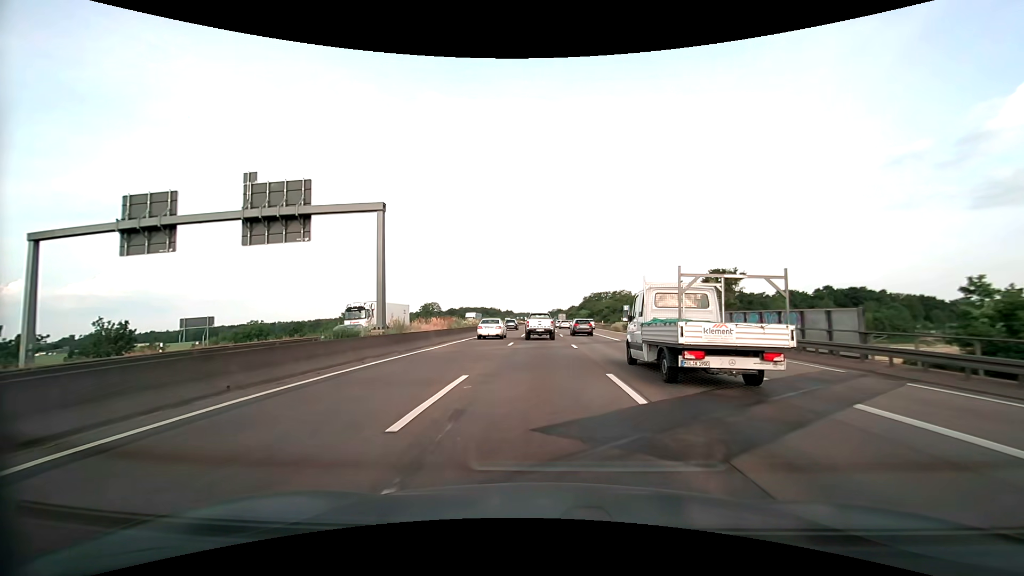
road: motorway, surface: asphalt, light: Day
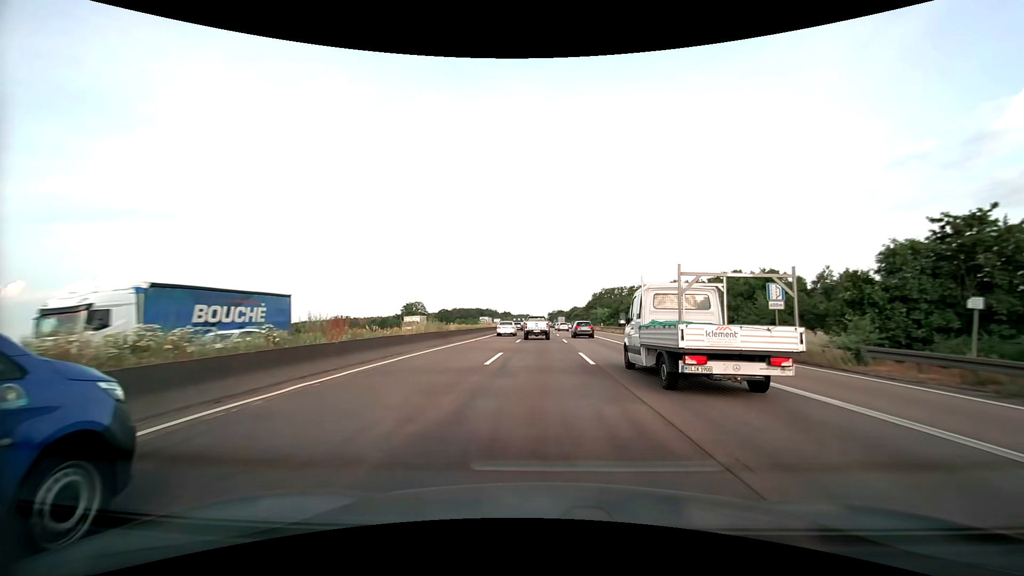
(-0.1, +44.4) m; 0°
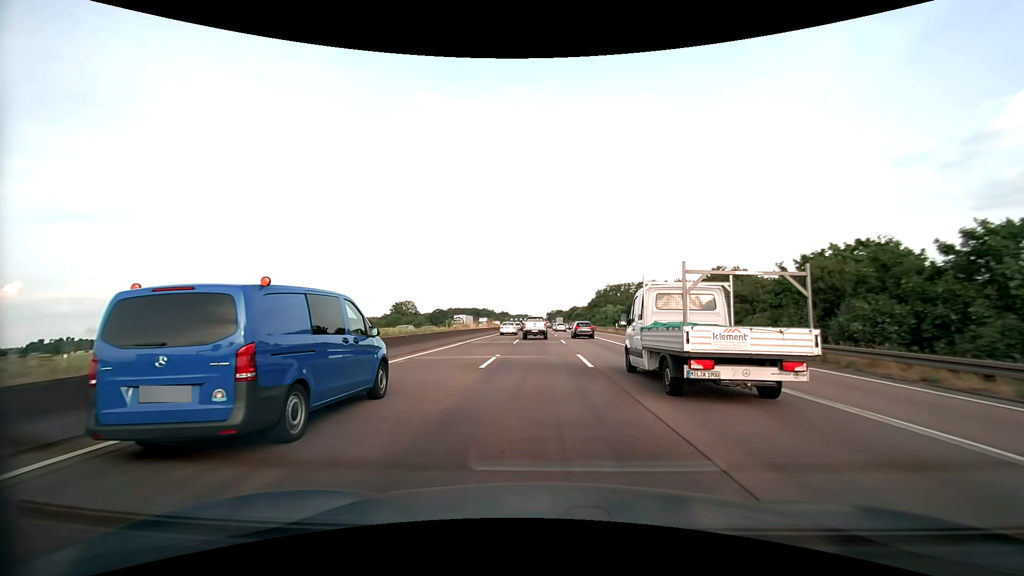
(0.0, +18.7) m; 0°
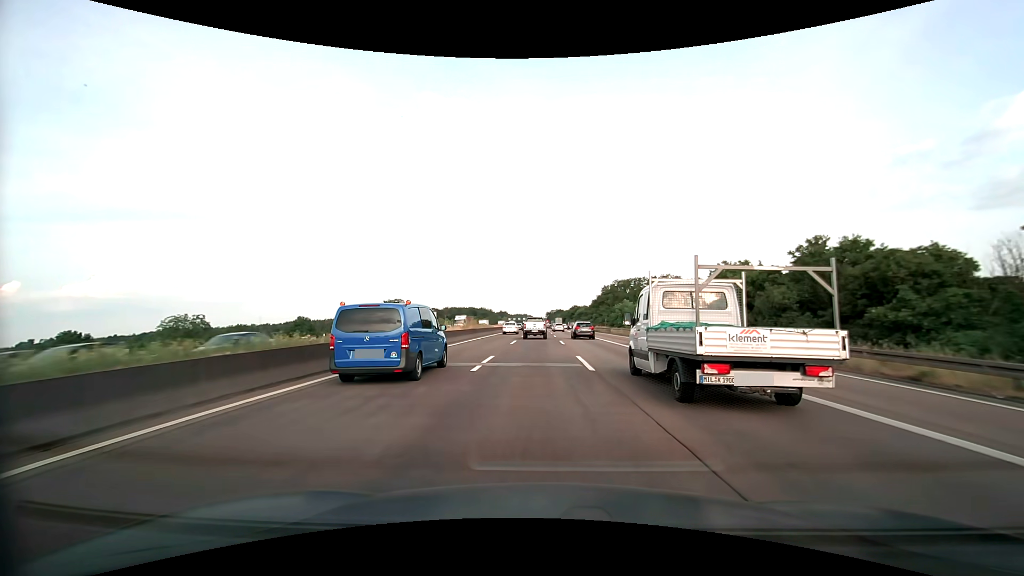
(0.0, +19.3) m; 0°
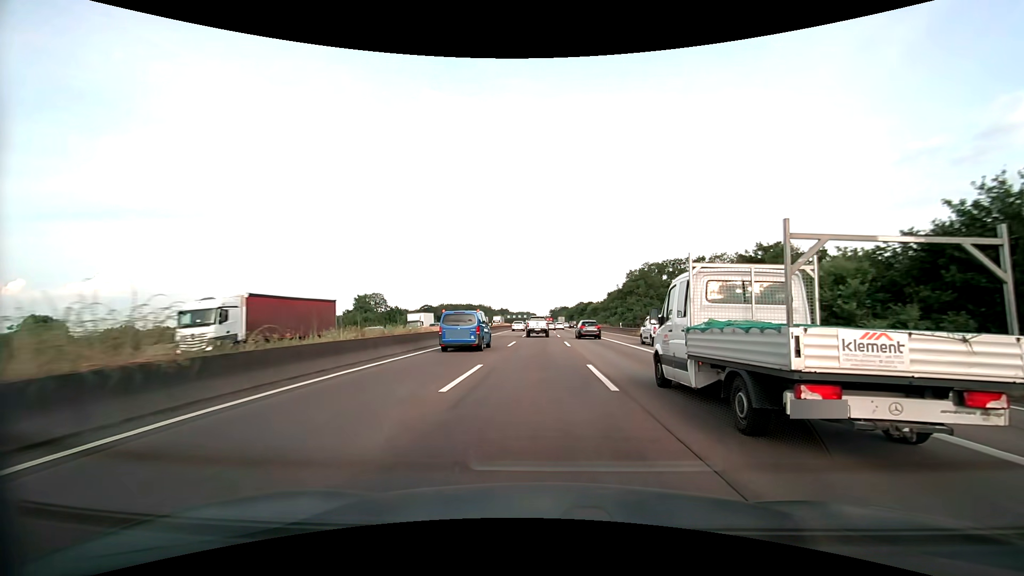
(-0.1, +40.5) m; 0°
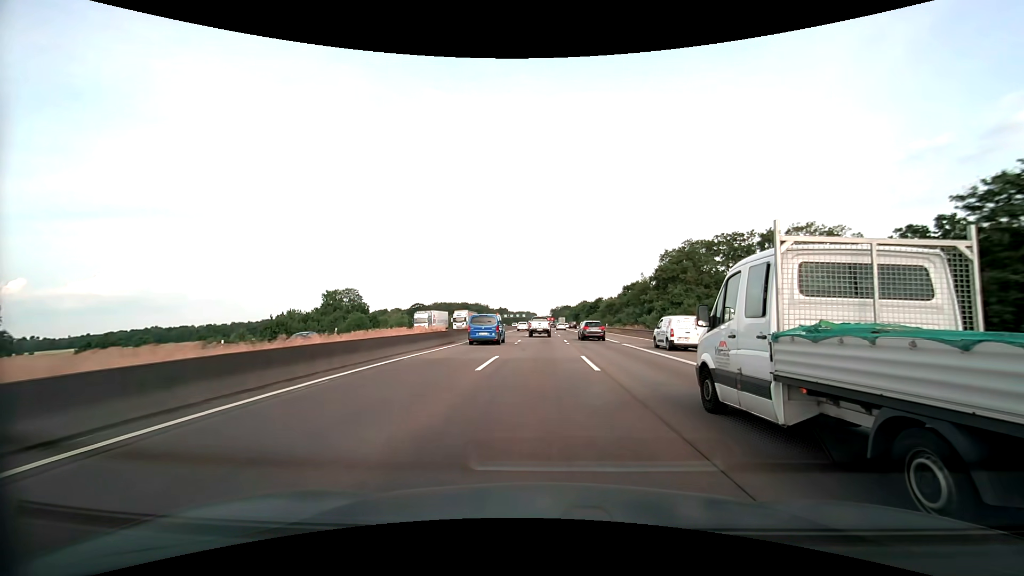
(0.0, +31.9) m; 0°
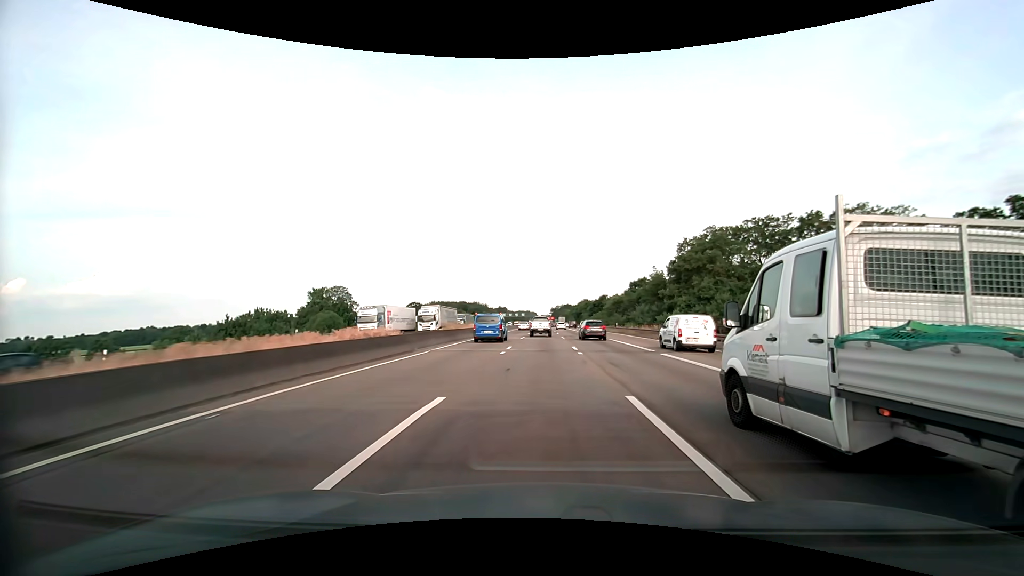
(0.0, +10.9) m; 0°
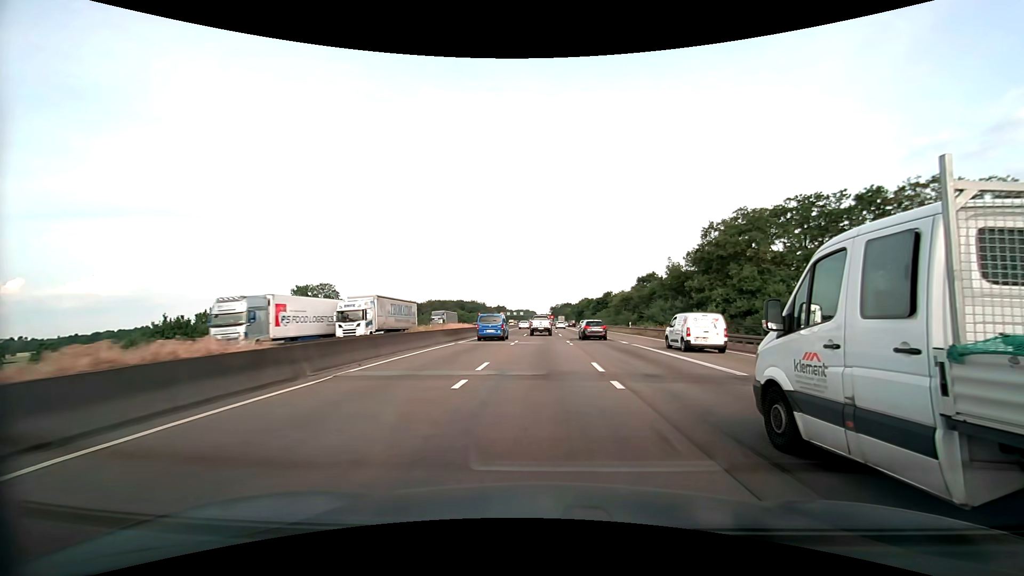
(0.0, +11.1) m; 0°
(0, +10) (0, +20) (0, +30) (0, +40) (0, +50) (0, +60) (0, +70) (0, +80) (0, +90) (0, +100) m
